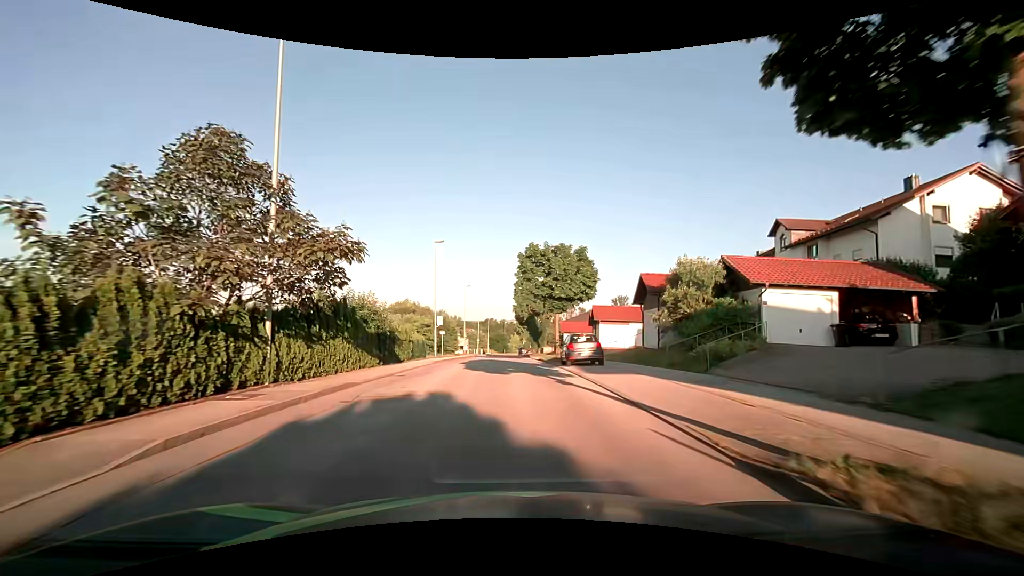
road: residential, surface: asphalt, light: Day
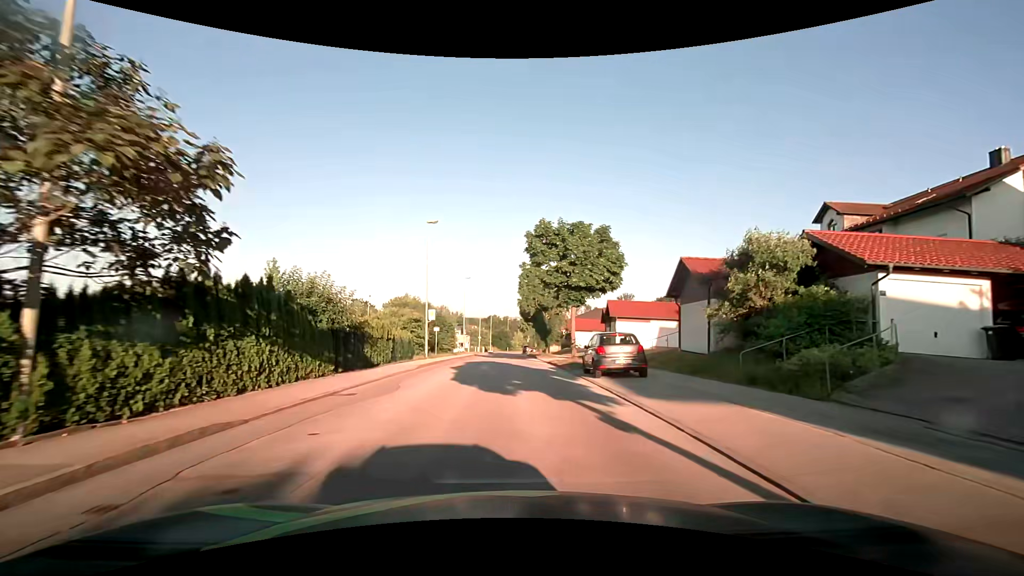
(-0.1, +6.4) m; -1°
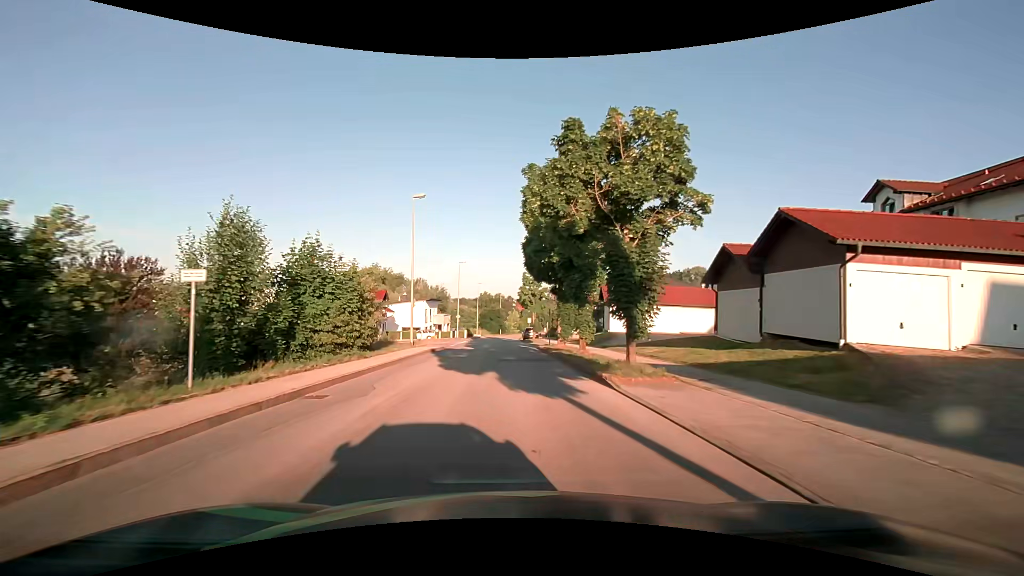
(+0.1, +32.2) m; +1°
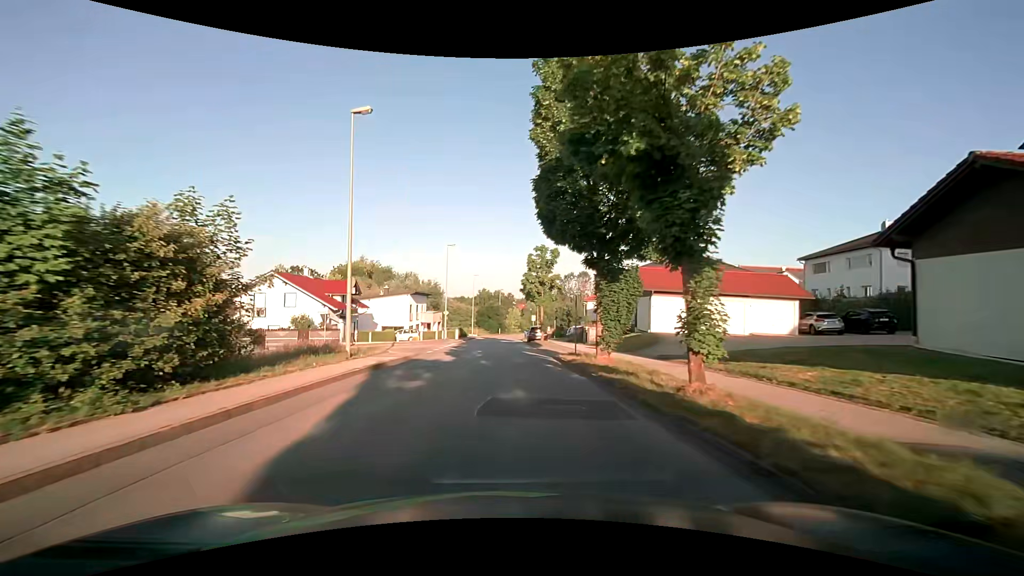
(0.0, +12.8) m; 0°
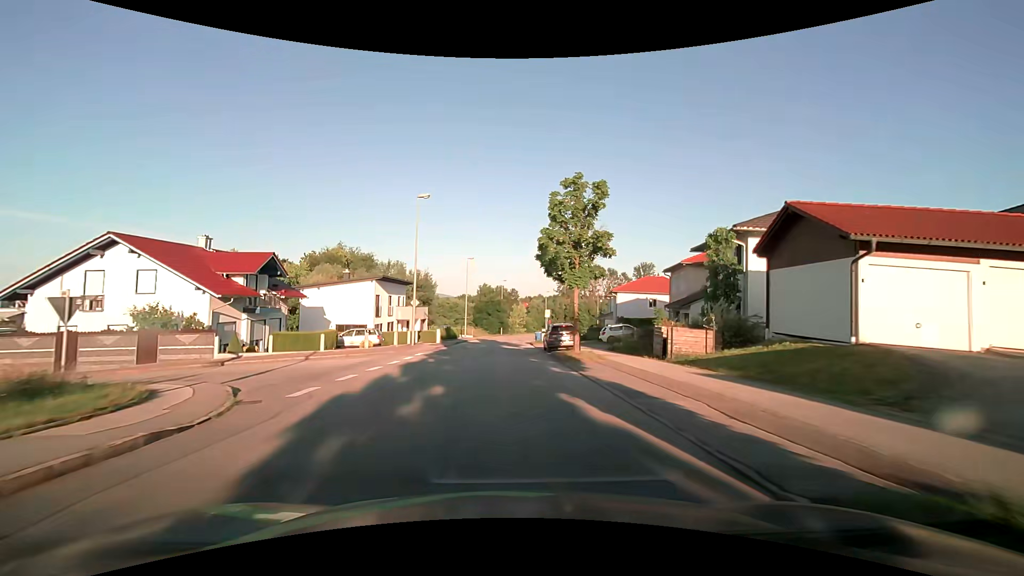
(-0.2, +18.8) m; -1°
(0, +10) (0, +20) (0, +30) (0, +40) (+1, +50) (+2, +60) (+3, +70) (+4, +80) (+6, +90) (+8, +99) m
